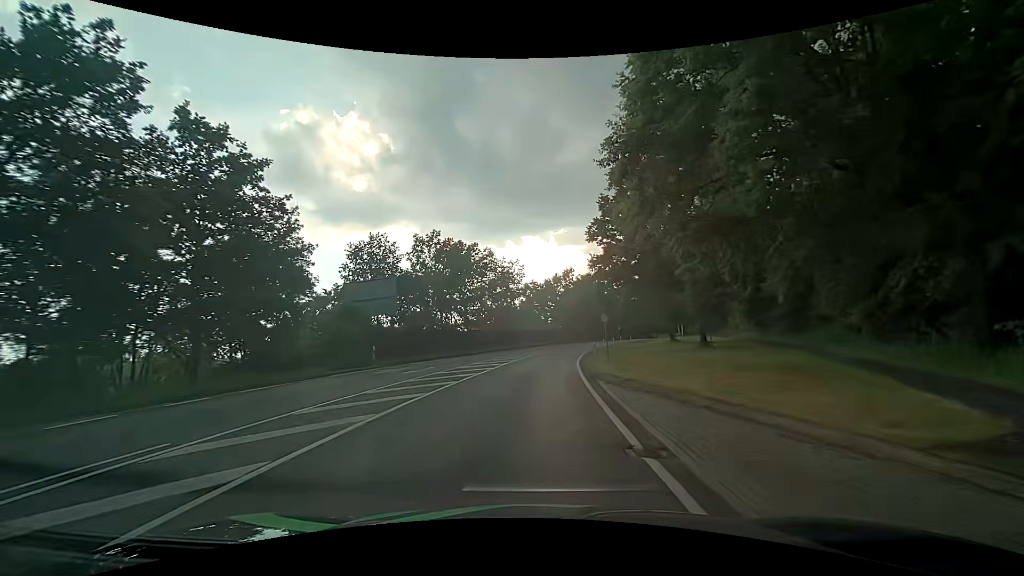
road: primary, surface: asphalt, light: Day
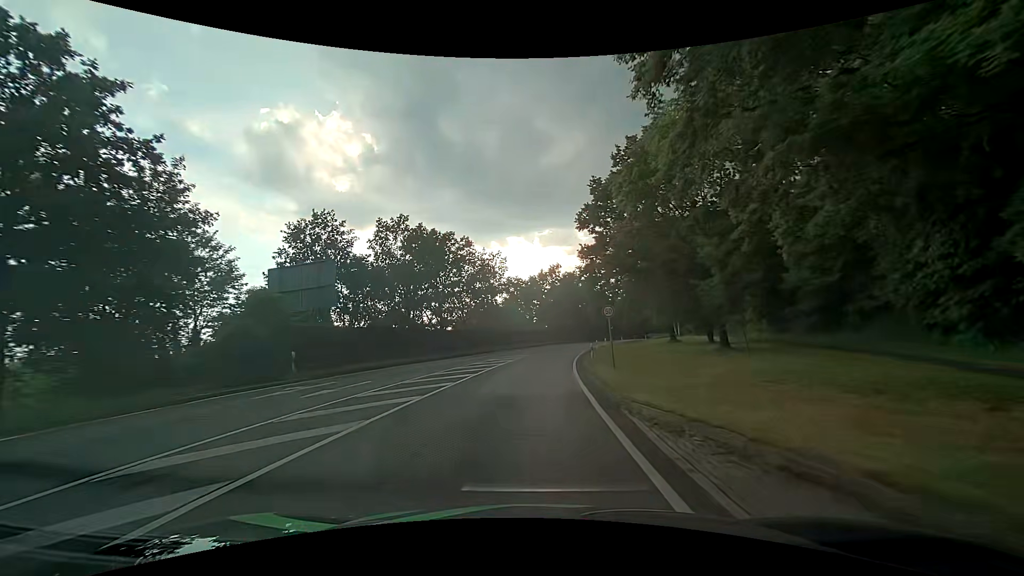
(+0.1, +7.5) m; +2°
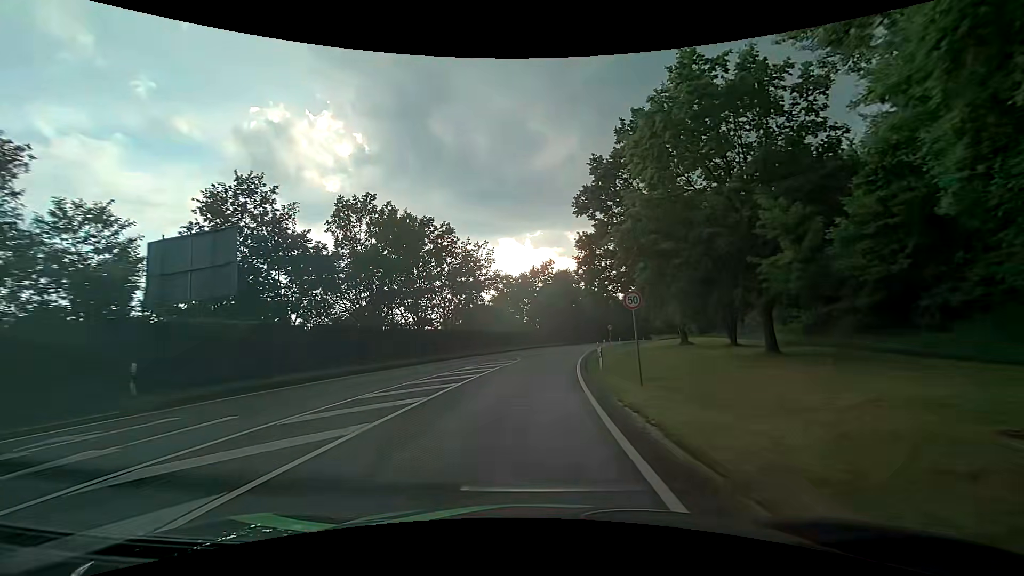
(0.0, +7.5) m; +1°
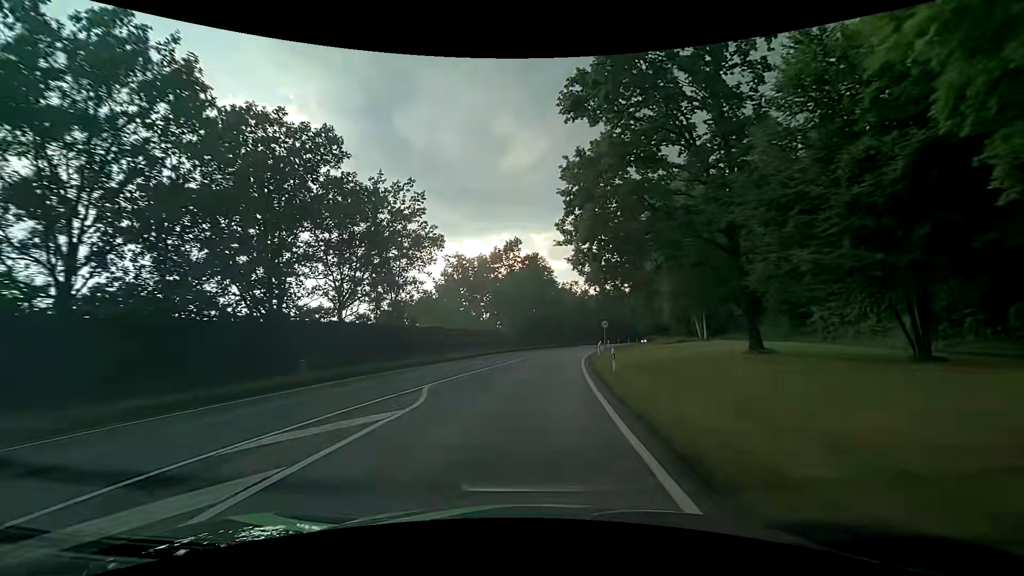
(+0.6, +22.5) m; +3°
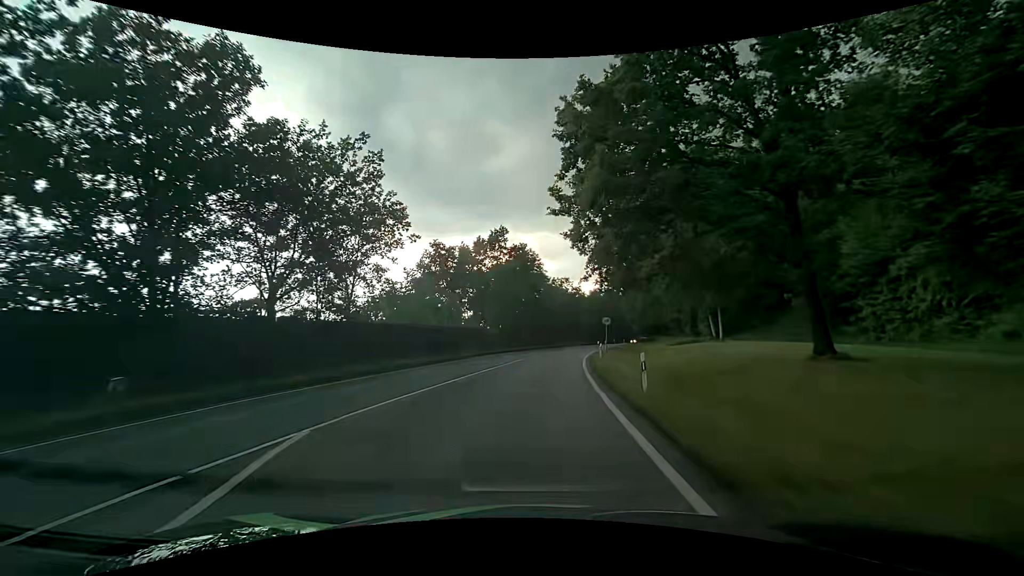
(+0.1, +7.5) m; +2°
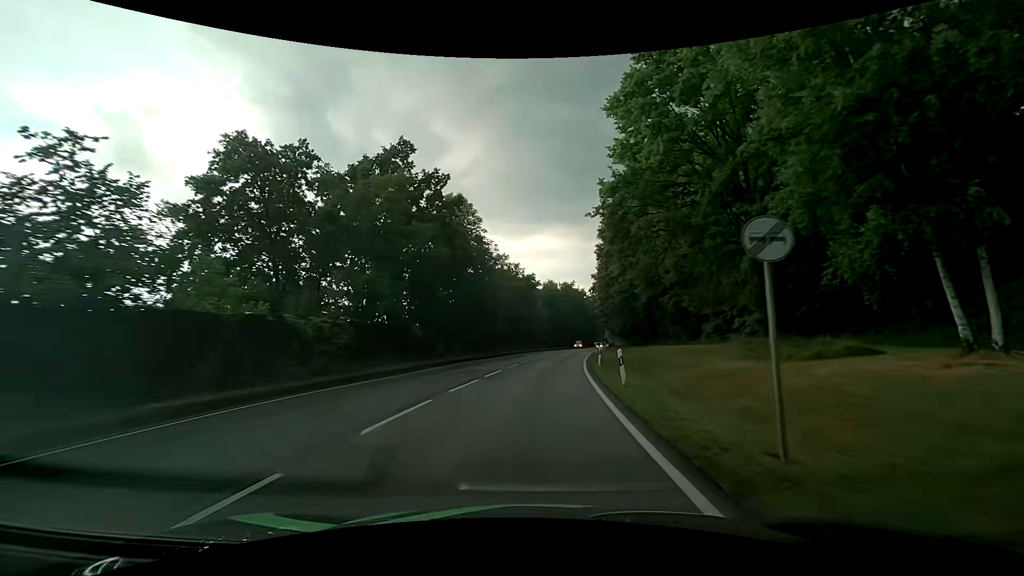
(+1.3, +30.3) m; +6°
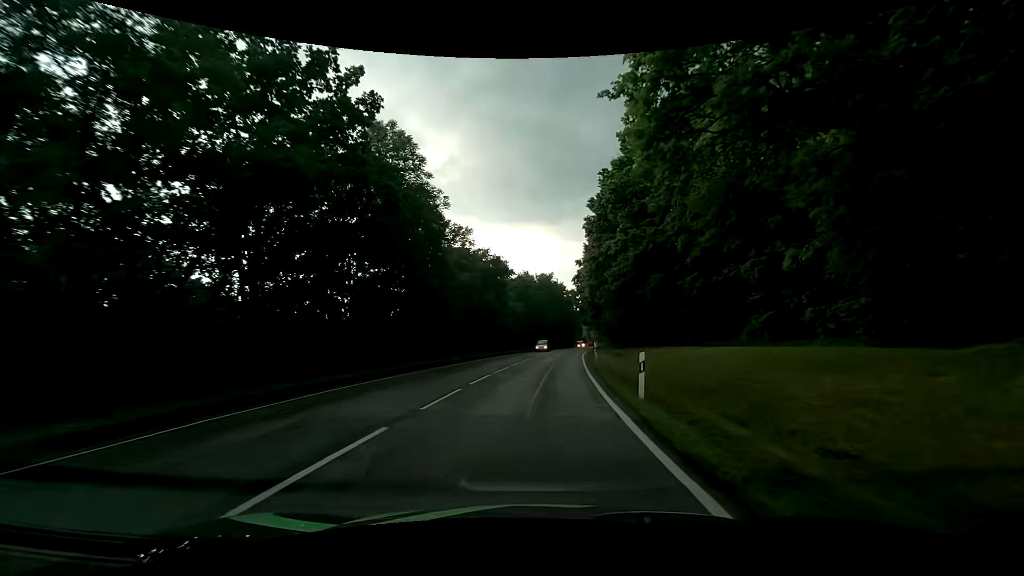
(+0.4, +15.4) m; +3°
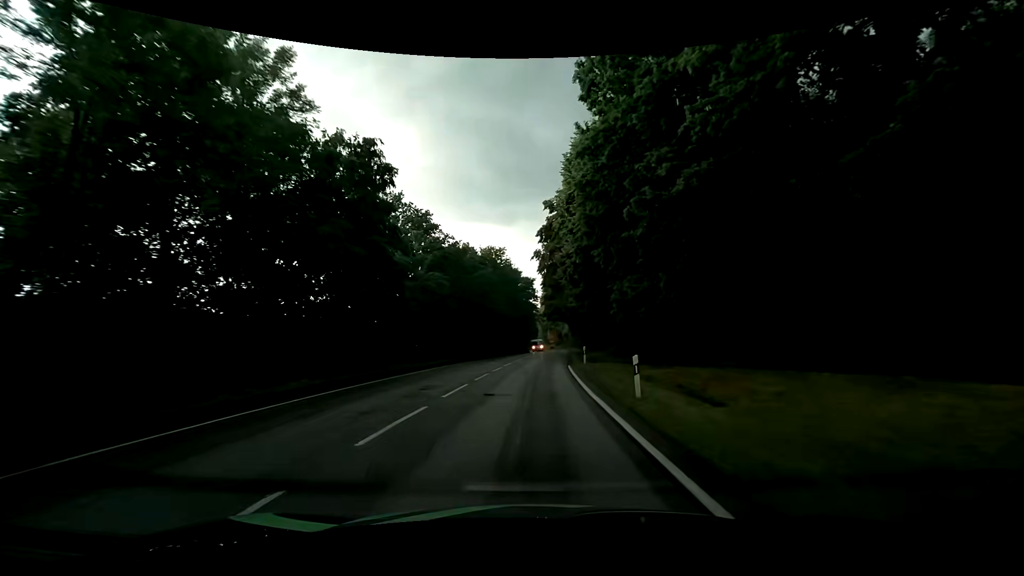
(+1.5, +31.4) m; +5°
(0, +10) (0, +20) (+1, +30) (+1, +40) (+2, +50) (+3, +60) (+3, +70) (+4, +80) (+5, +90) (+5, +100) m
